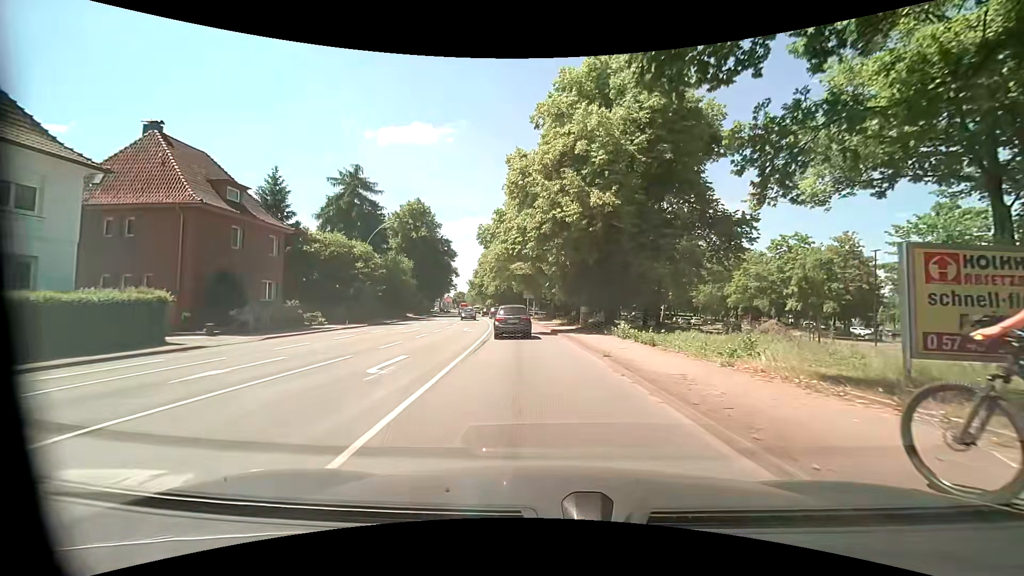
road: primary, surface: asphalt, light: Day
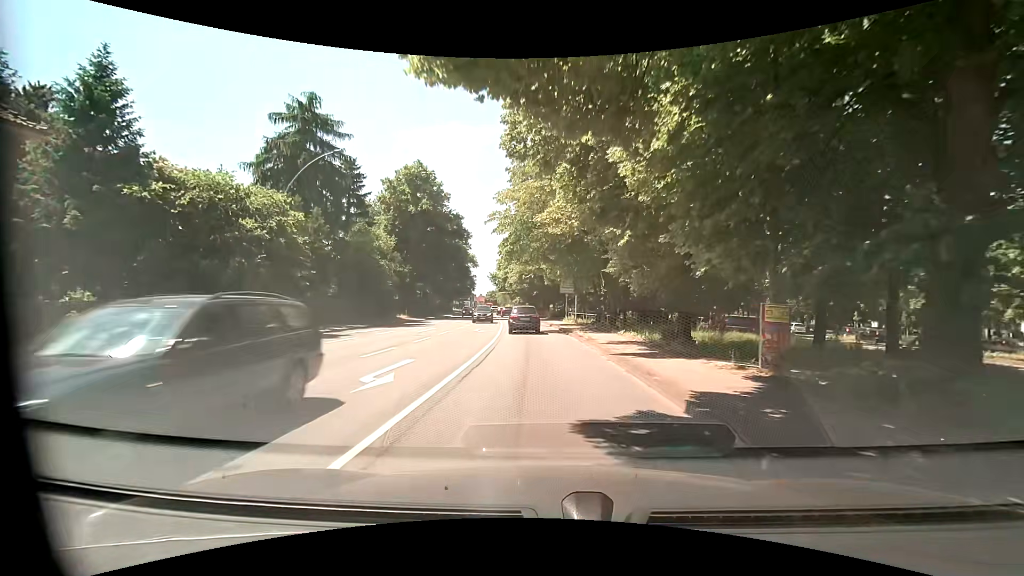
(-0.7, +22.2) m; -3°
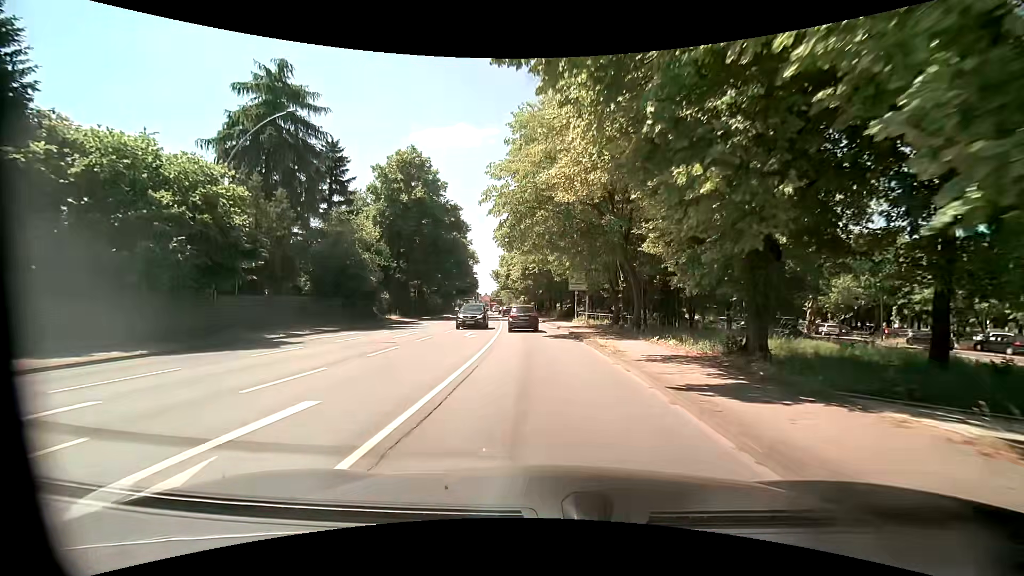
(-0.1, +5.8) m; -2°
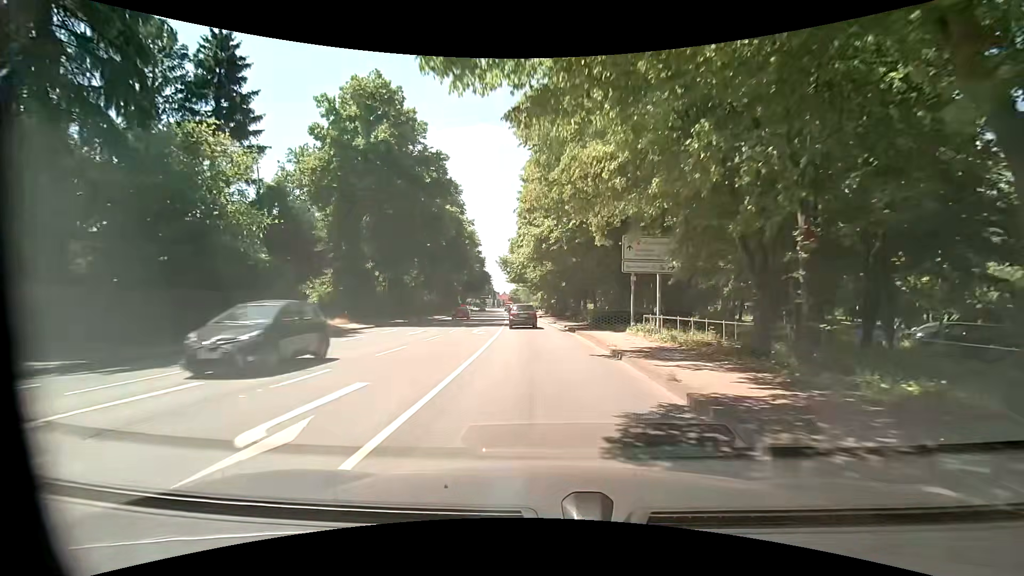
(-0.2, +19.0) m; -1°
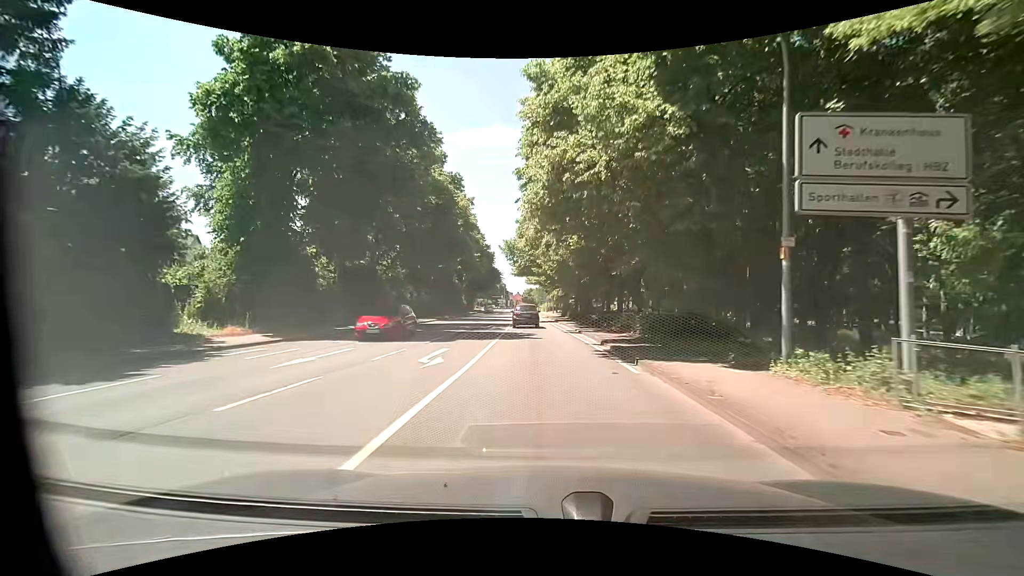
(-0.4, +13.3) m; -2°
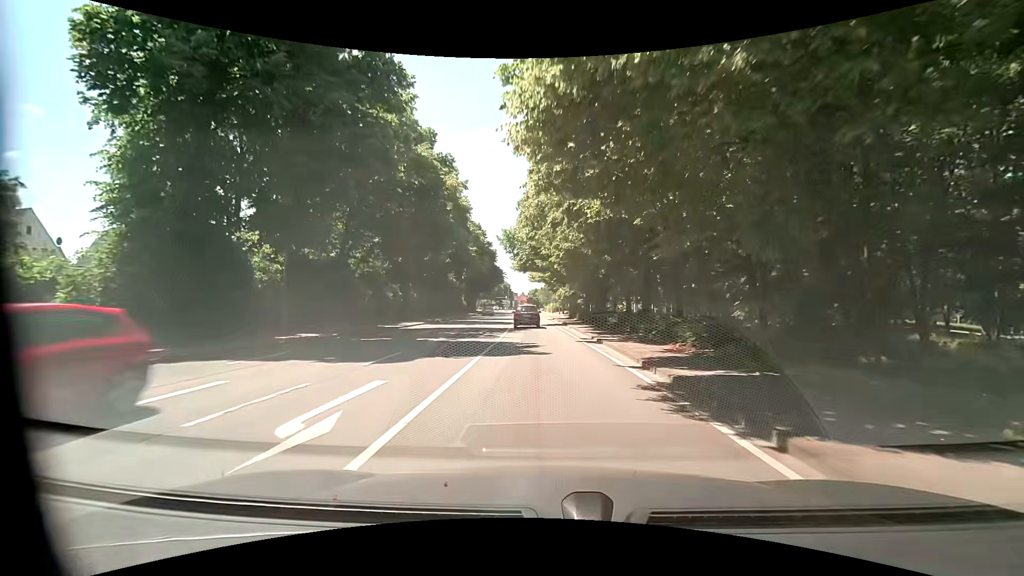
(0.0, +6.8) m; 0°
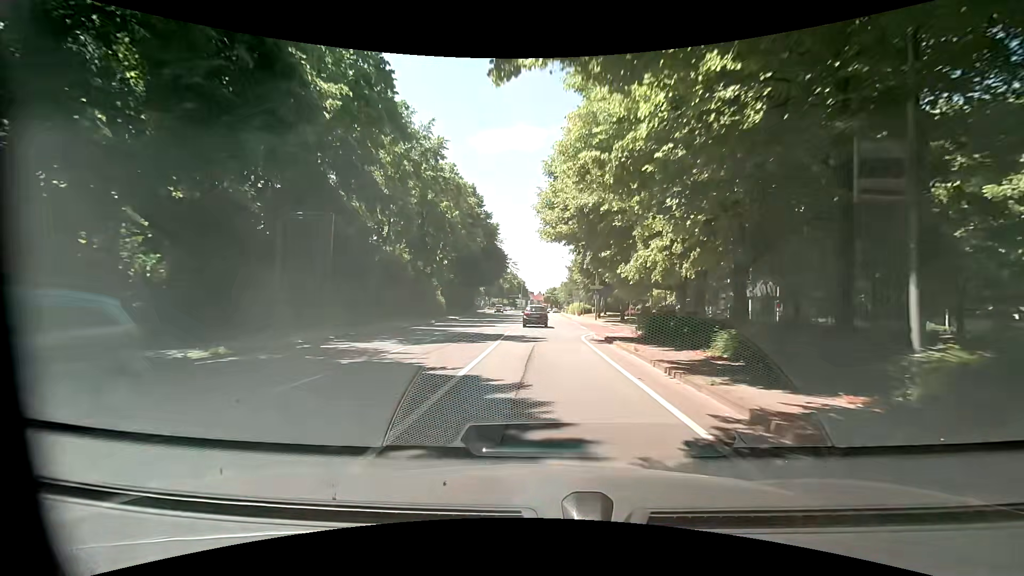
(-1.2, +35.0) m; -3°
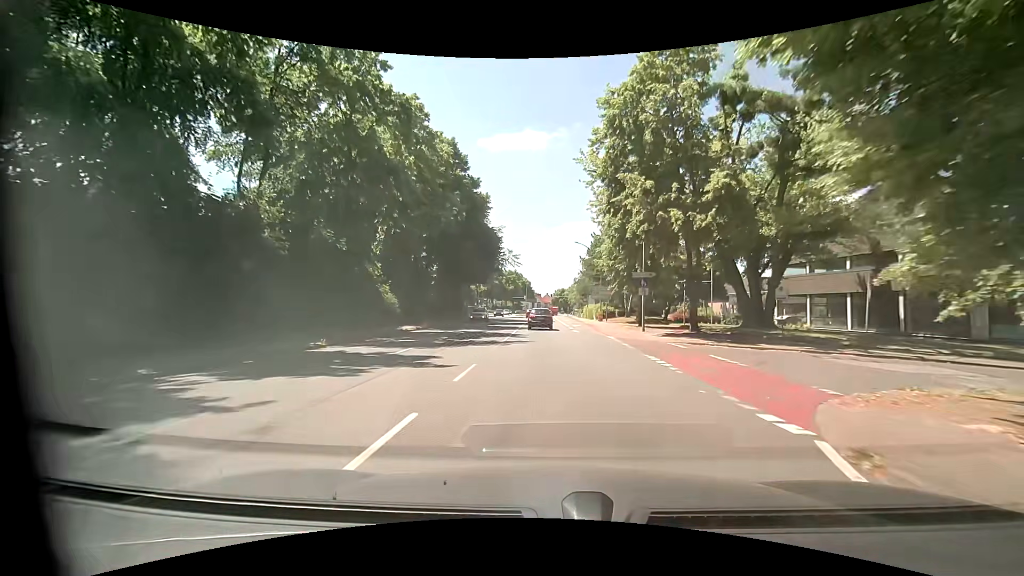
(+0.1, +21.6) m; 0°
(0, +10) (0, +20) (0, +30) (0, +40) (0, +50) (0, +60) (0, +70) (0, +80) (0, +90) (0, +100) m
